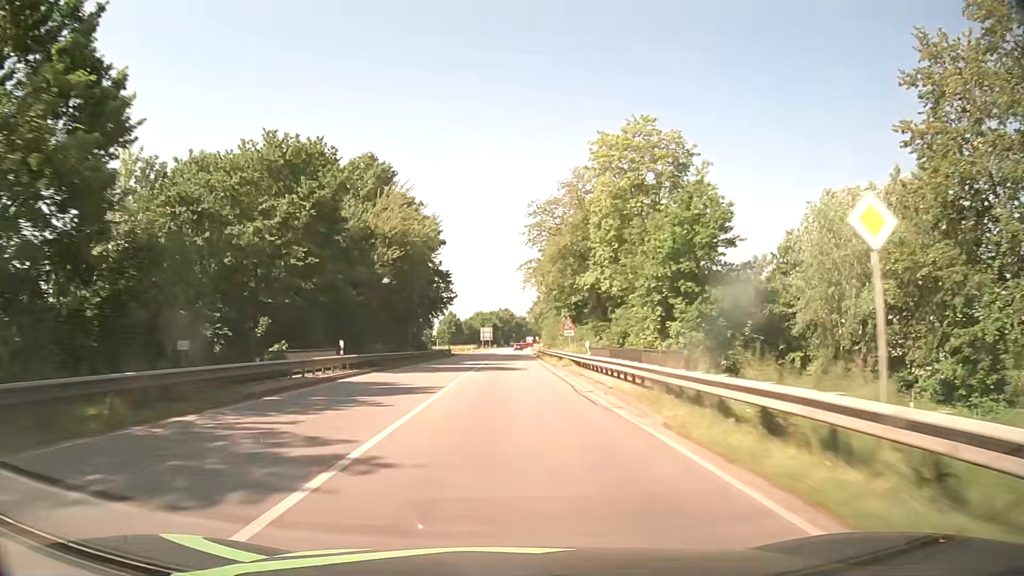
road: primary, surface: asphalt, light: Day
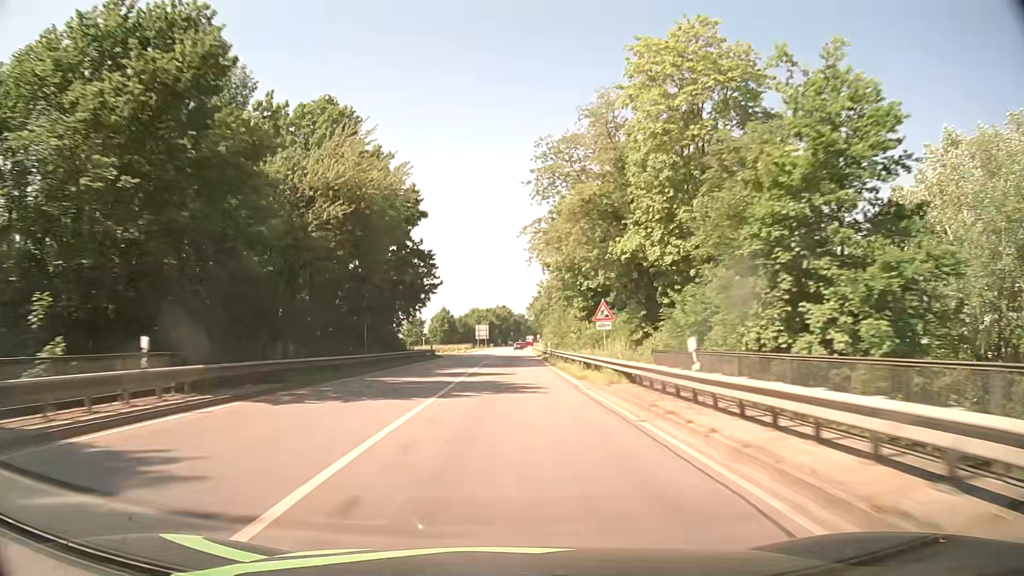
(0.0, +15.5) m; 0°
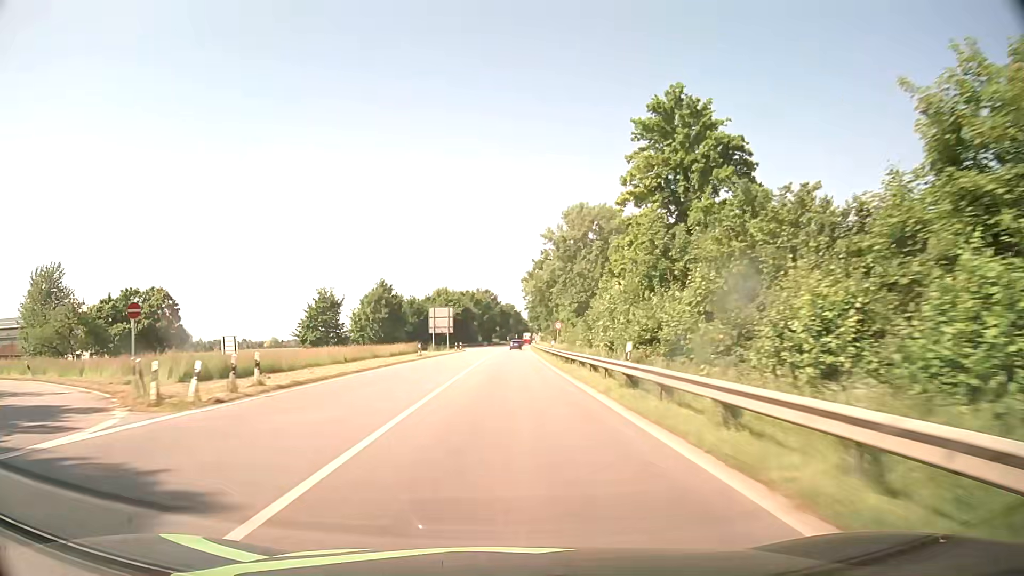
(+0.6, +73.7) m; +1°
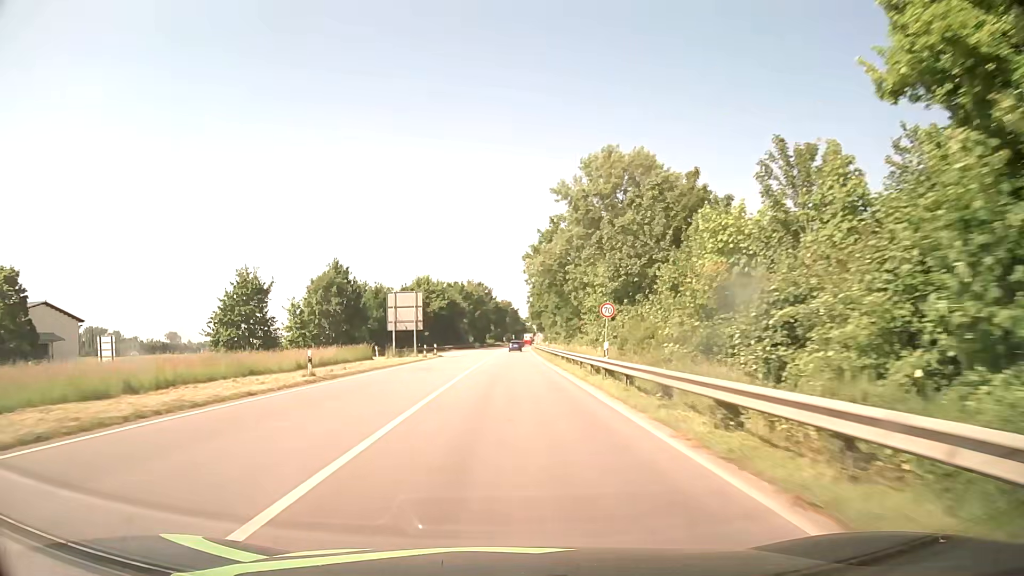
(-0.1, +27.6) m; 0°
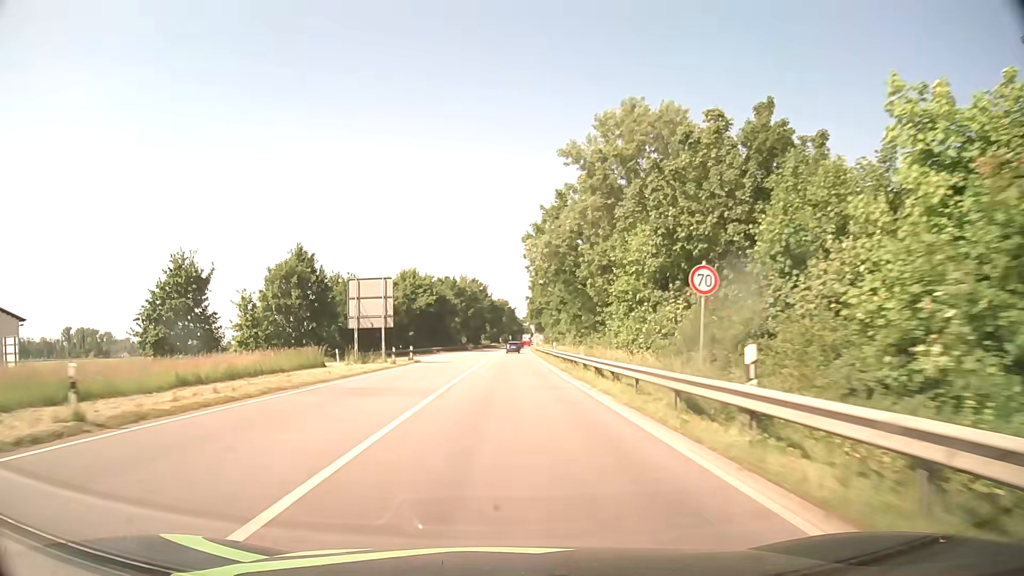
(0.0, +13.4) m; 0°
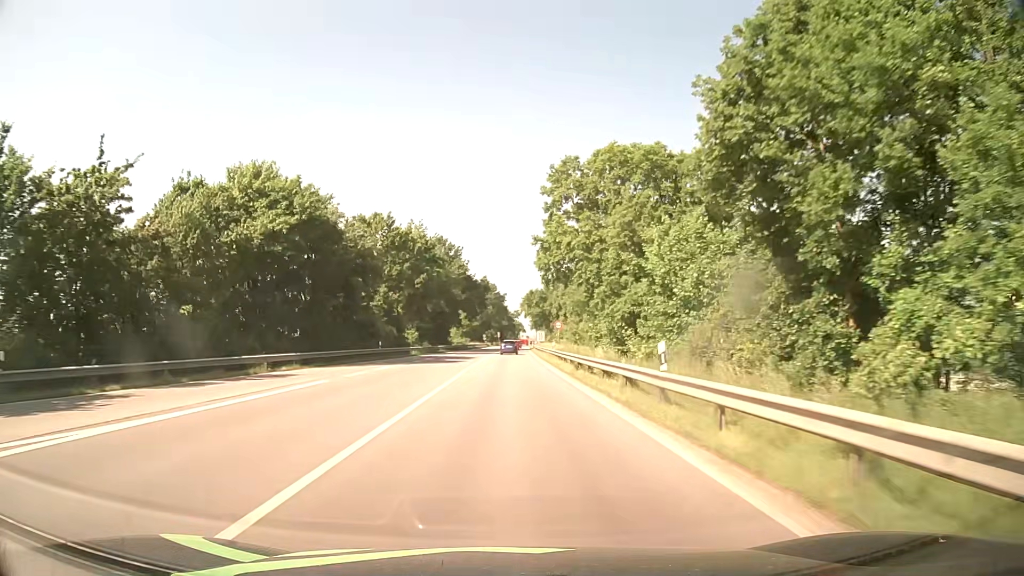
(+0.7, +63.0) m; +1°
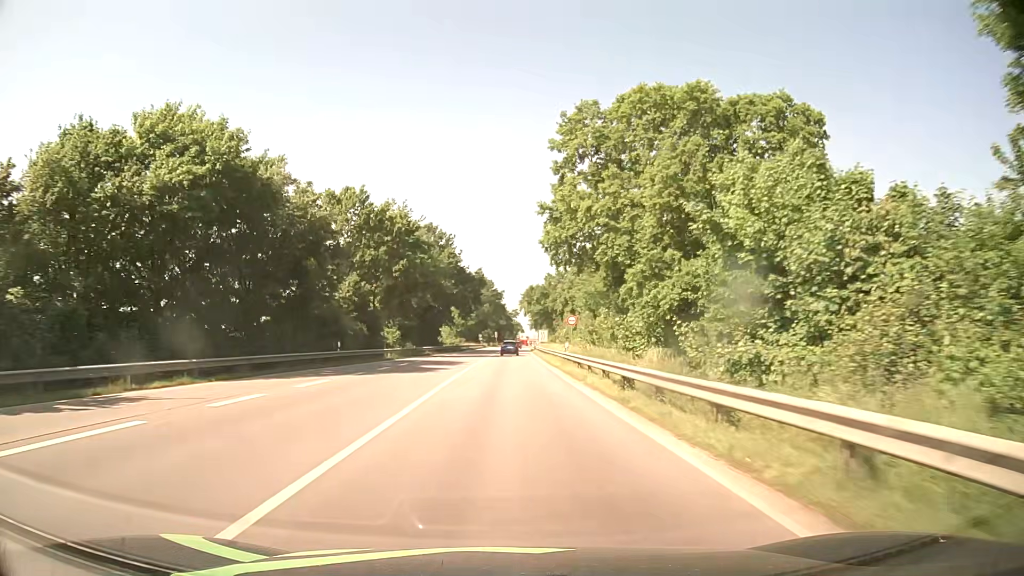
(0.0, +11.8) m; 0°
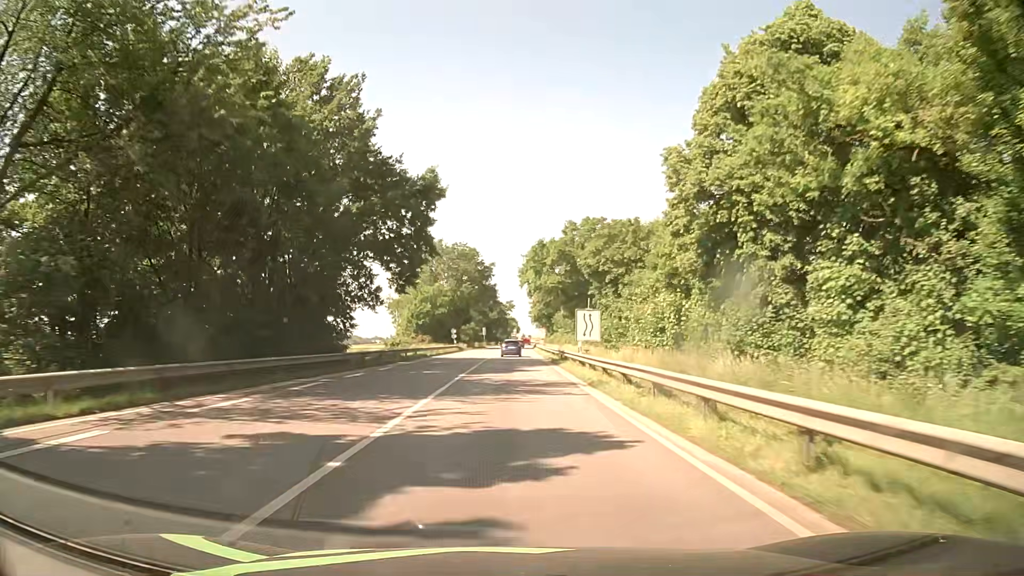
(+0.8, +55.0) m; +1°
(0, +10) (0, +20) (0, +30) (0, +40) (0, +50) (+1, +60) (+1, +70) (+1, +80) (+1, +90) (+2, +100) m
